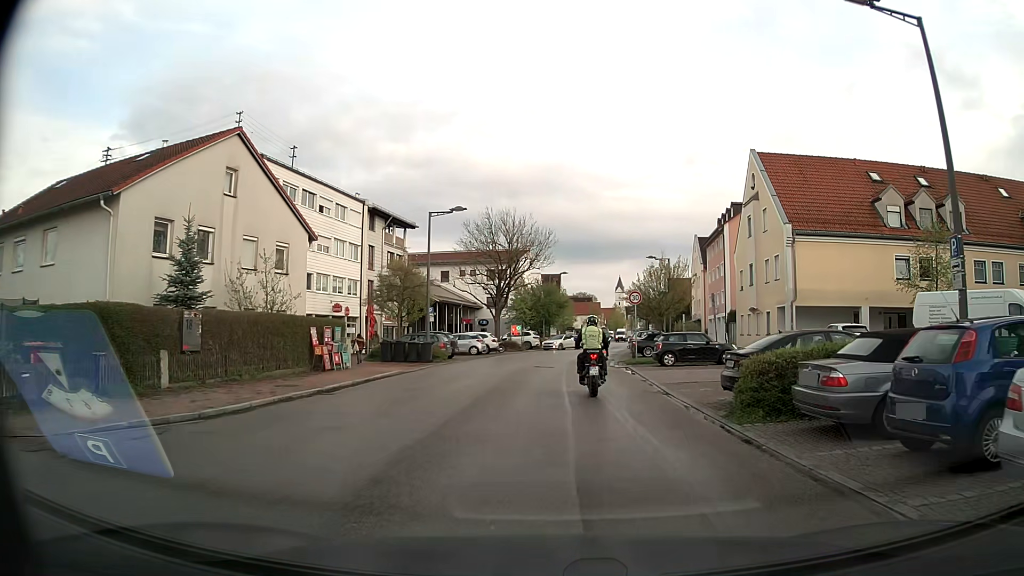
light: Day
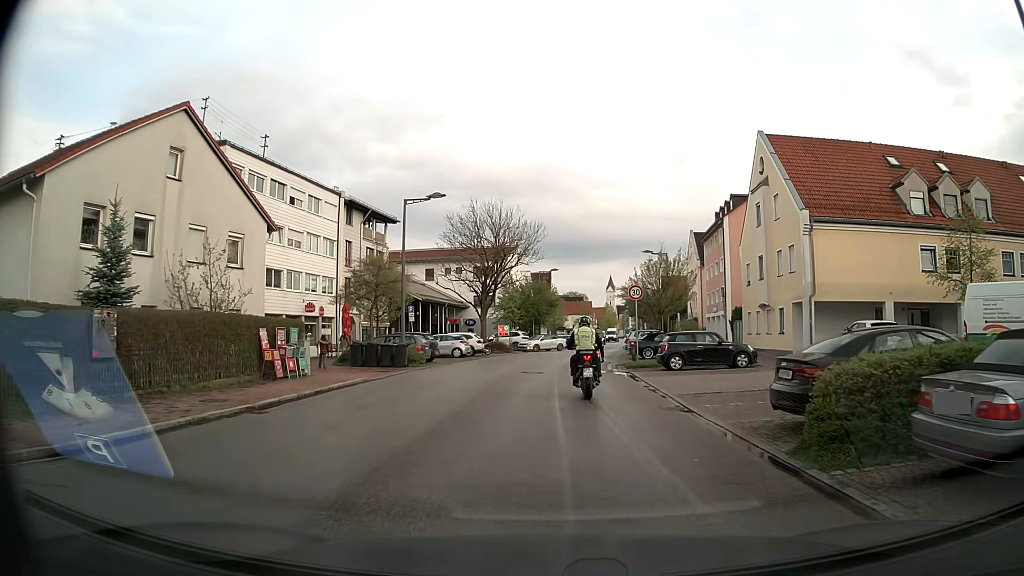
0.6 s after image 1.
(0.0, +3.7) m; 0°
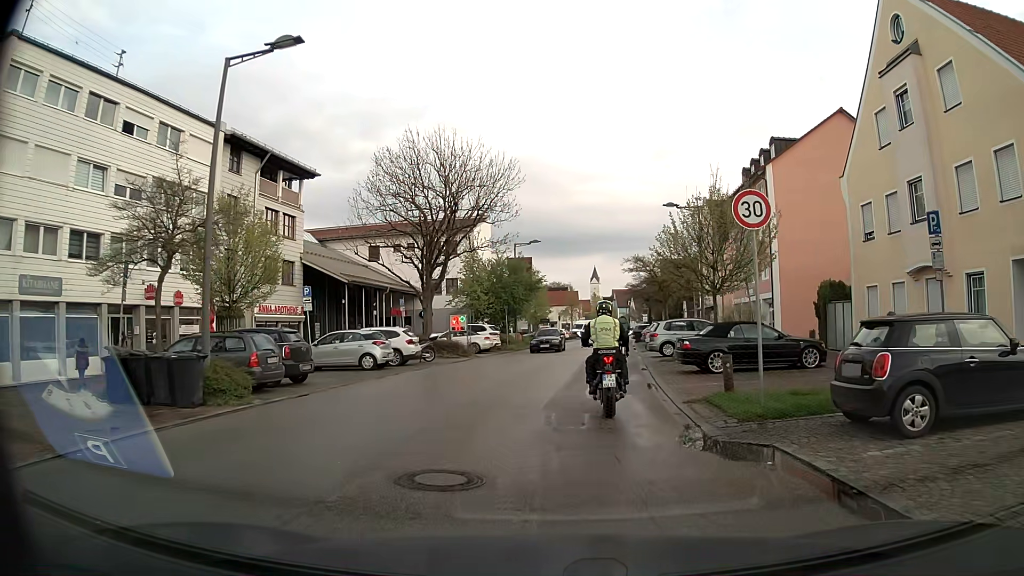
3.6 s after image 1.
(+0.2, +17.4) m; +2°
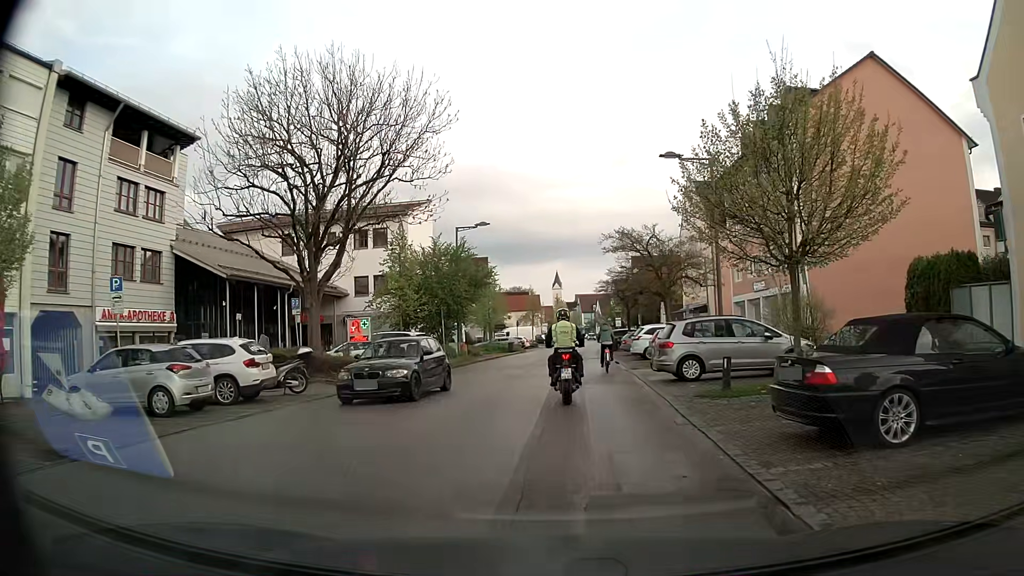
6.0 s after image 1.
(+0.5, +11.7) m; +2°
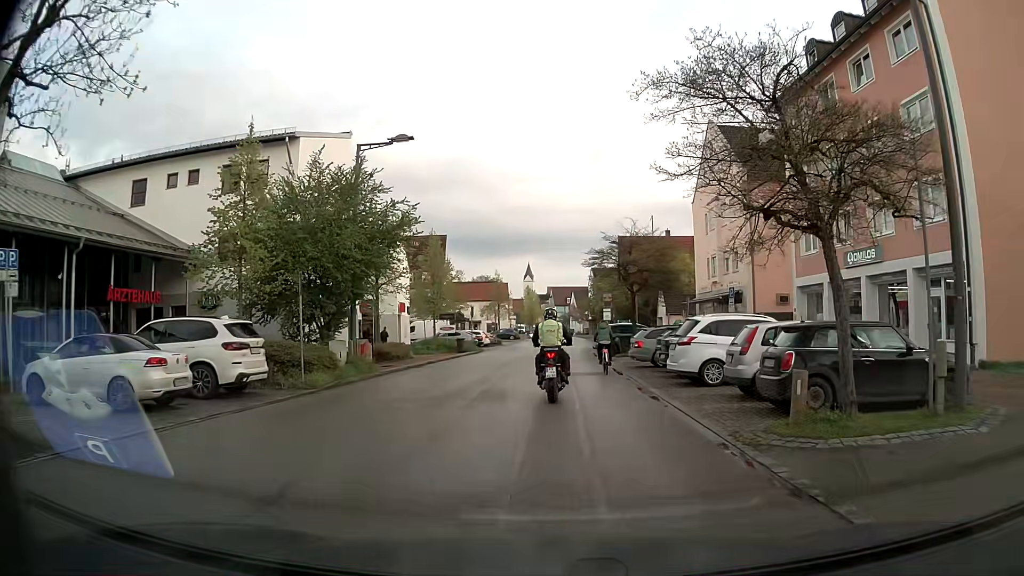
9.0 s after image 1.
(+0.4, +16.9) m; +3°
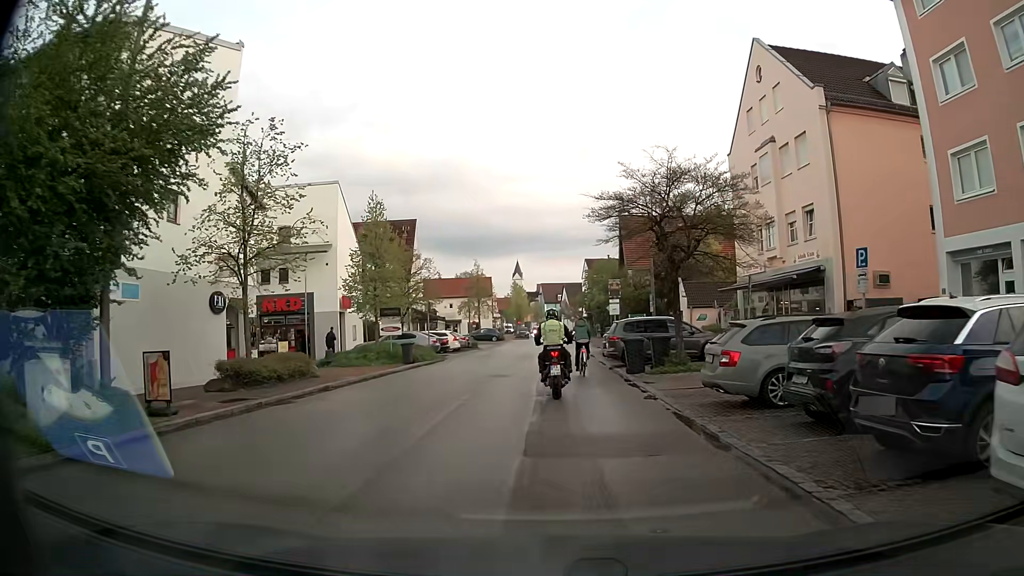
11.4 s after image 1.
(+0.2, +13.4) m; 0°
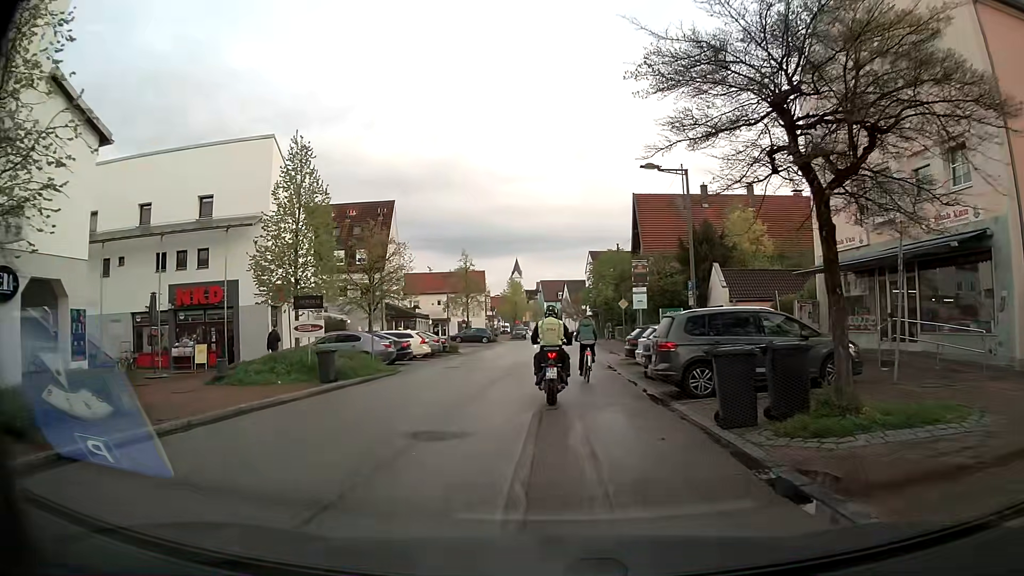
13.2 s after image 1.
(+0.1, +10.9) m; +1°
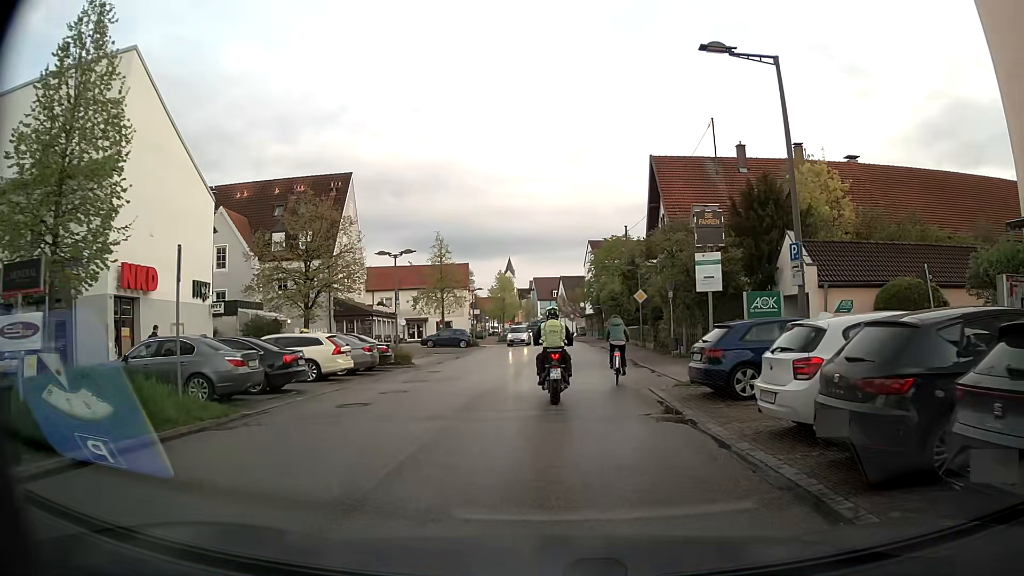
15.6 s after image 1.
(-0.1, +12.5) m; -2°
(0, +10) (+1, +20) (+1, +30) (+1, +40) (+1, +50) (+1, +60) (+1, +70) (+2, +80) (+3, +90) (+3, +100) m
